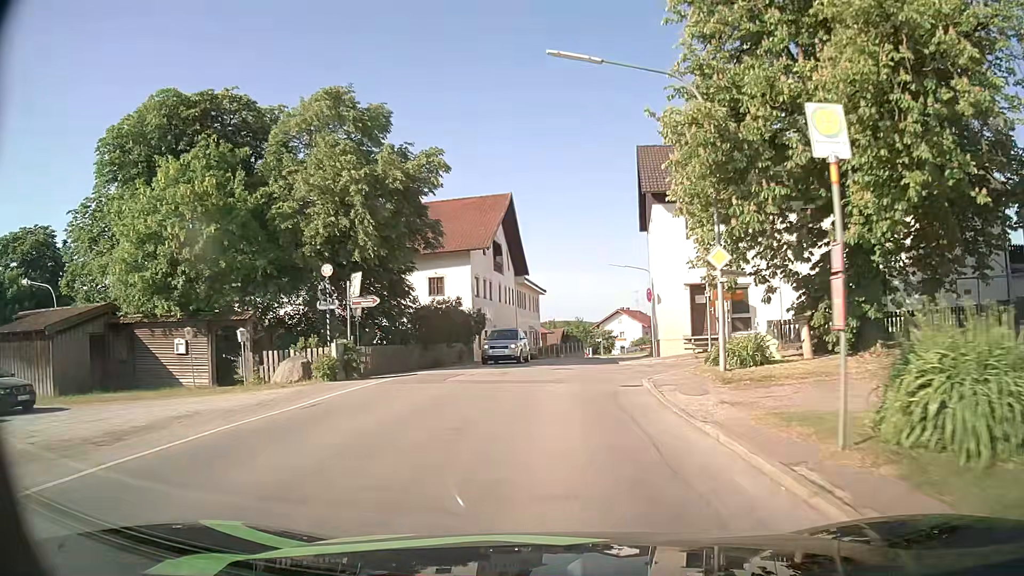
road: secondary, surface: asphalt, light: Day
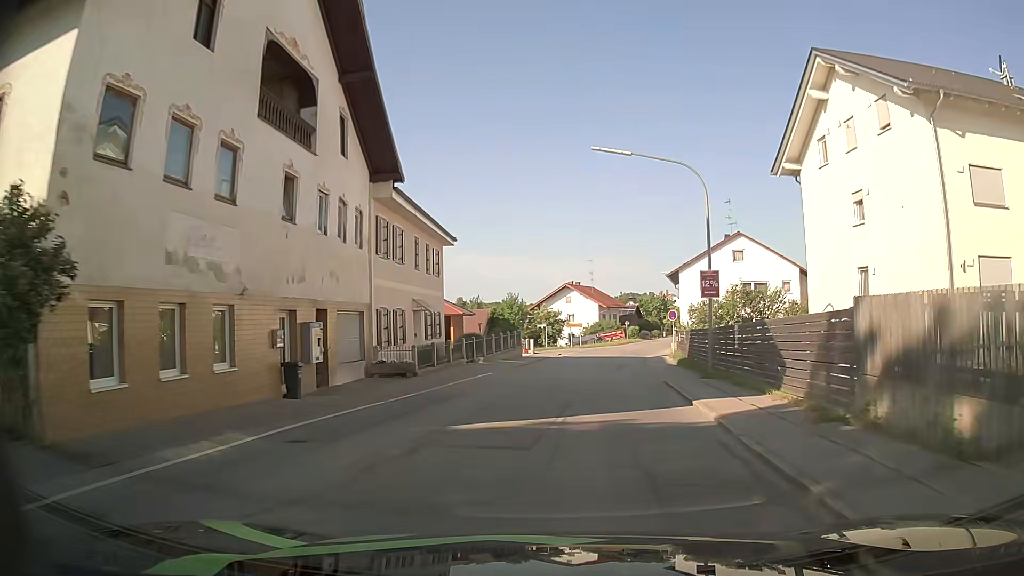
(+1.0, +32.1) m; +6°
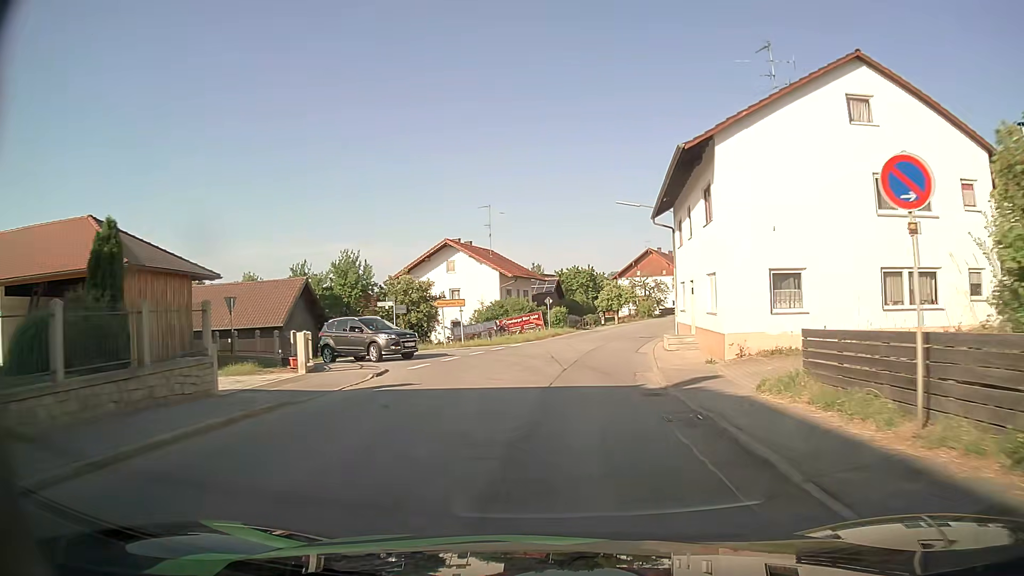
(+2.5, +34.1) m; +7°
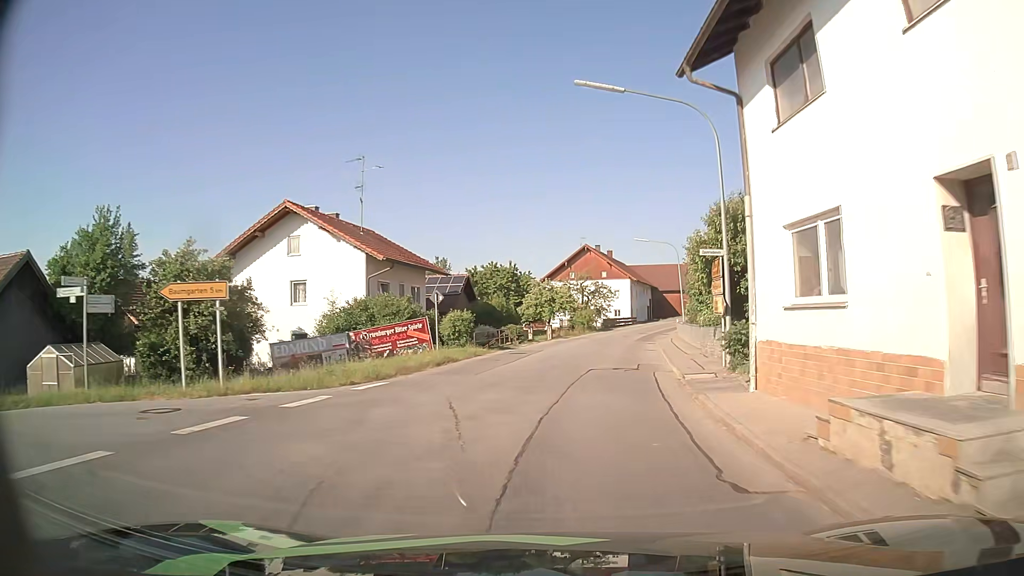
(+1.3, +20.9) m; +7°
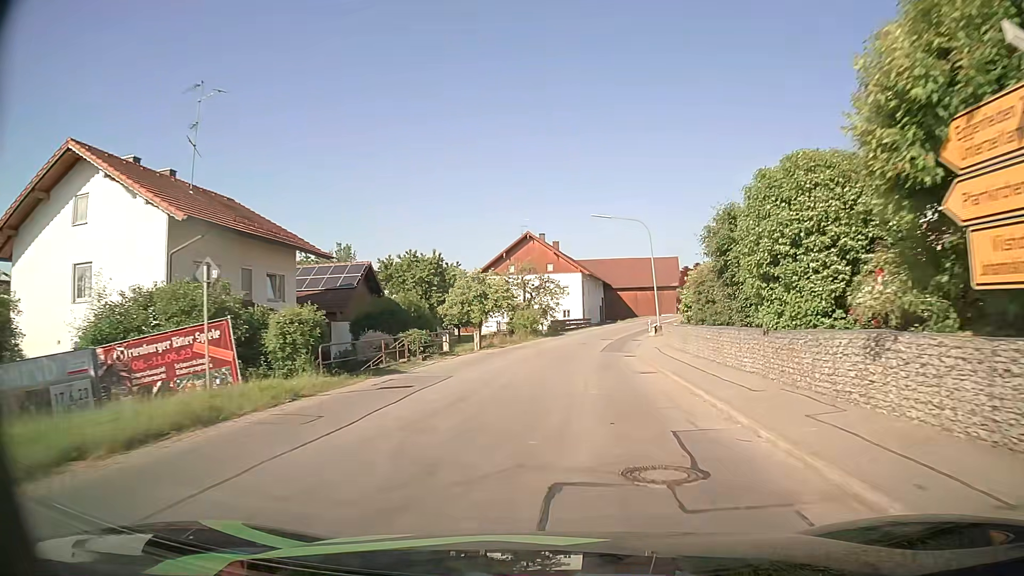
(+0.7, +14.1) m; +6°
(0, +10) (0, +20) (+1, +30) (+3, +40) (+5, +50) (+7, +59) (+11, +69) (+14, +78) (+19, +87) (+23, +96) m
